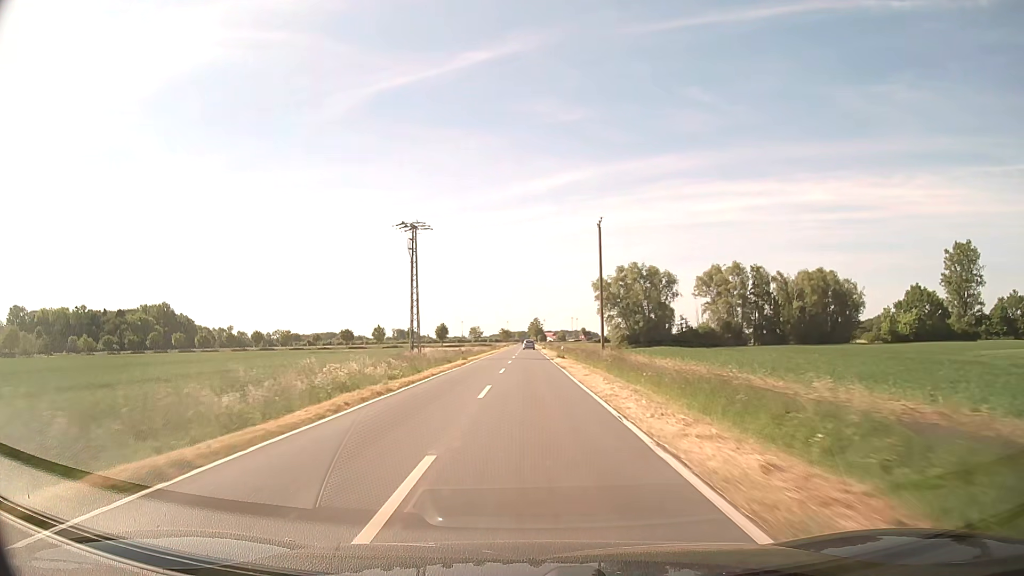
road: secondary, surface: asphalt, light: Day
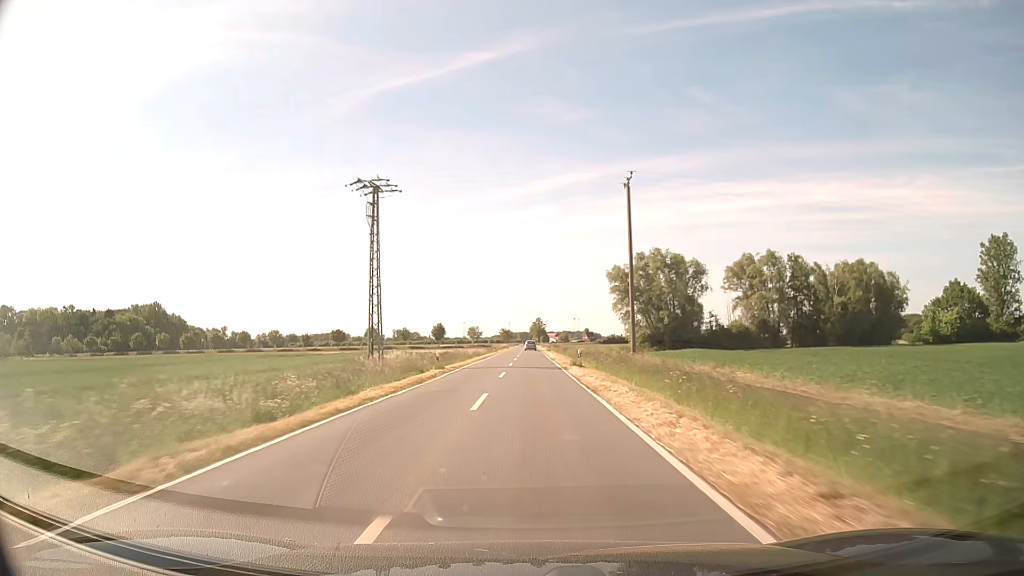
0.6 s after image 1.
(0.0, +14.8) m; 0°
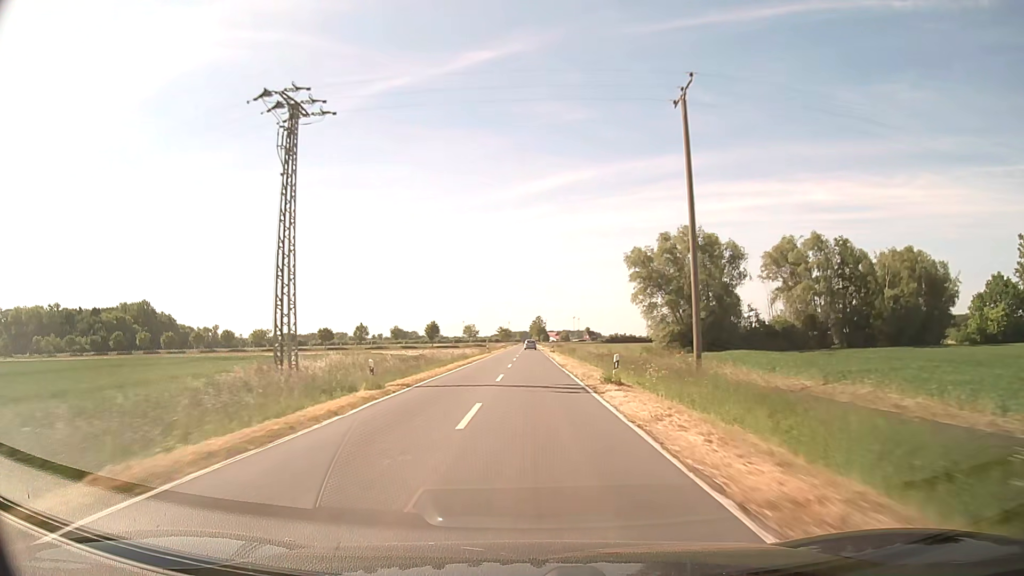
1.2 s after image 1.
(0.0, +14.9) m; 0°
(0, +10) (0, +20) (0, +30) (0, +40) (0, +50) (0, +60) (0, +70) (0, +80) (0, +90) (0, +100) m
